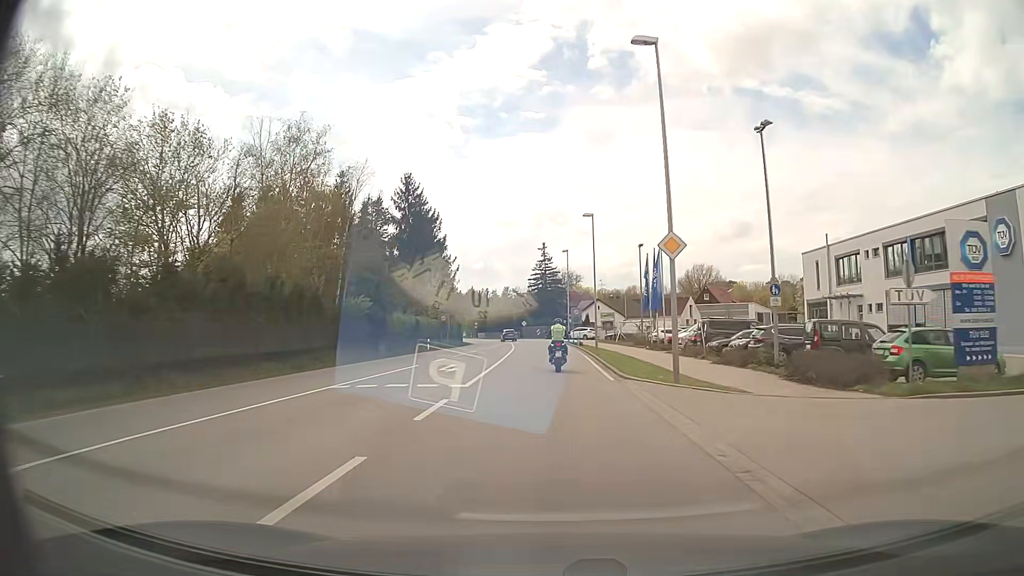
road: primary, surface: asphalt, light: Day
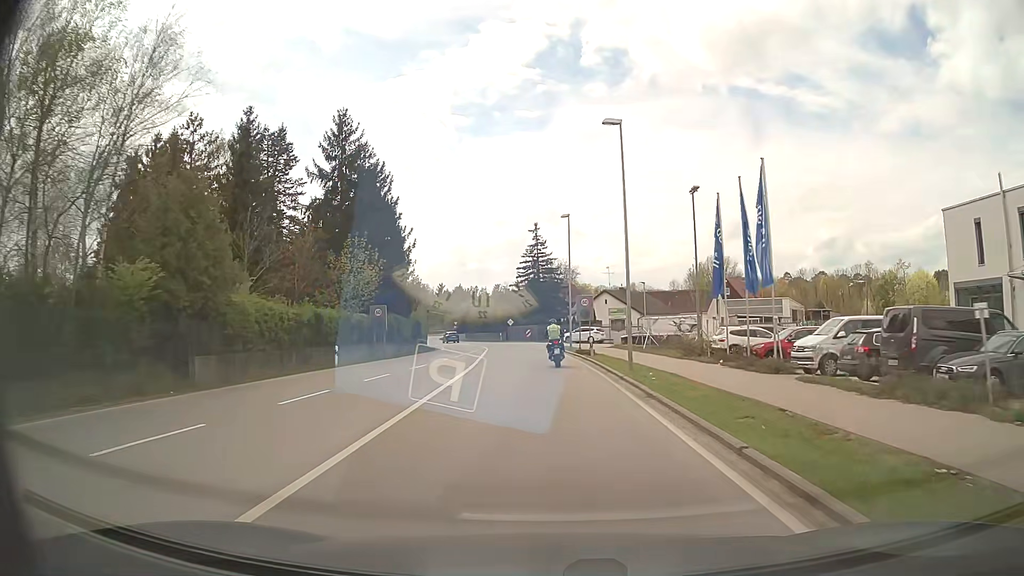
(-0.1, +23.1) m; 0°
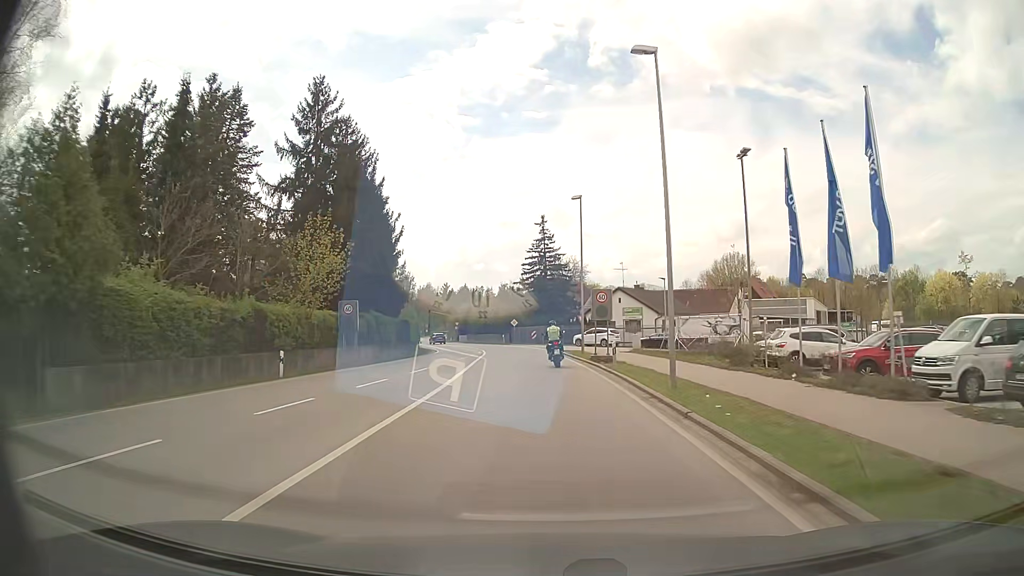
(-0.1, +7.8) m; -1°
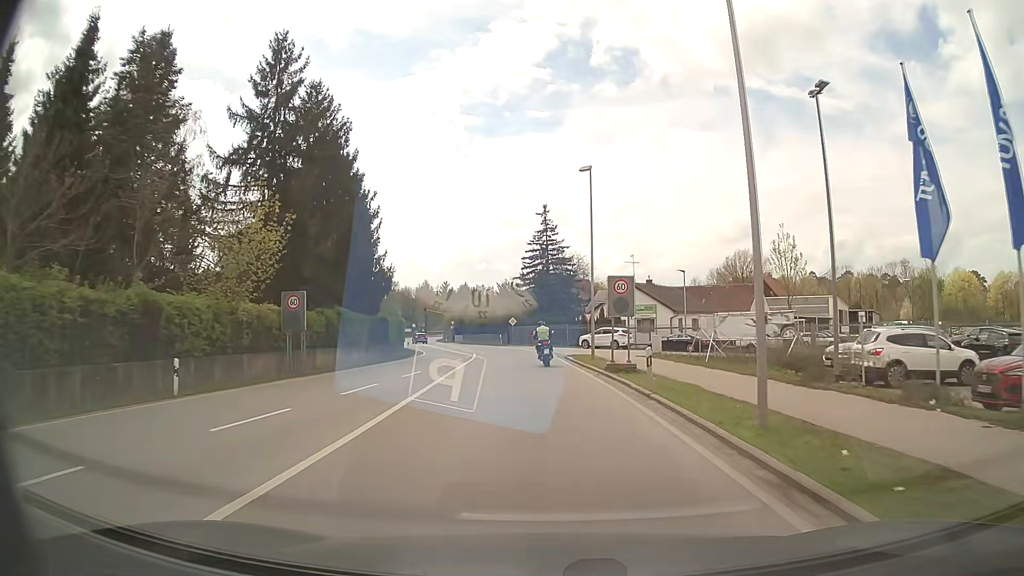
(0.0, +7.9) m; 0°
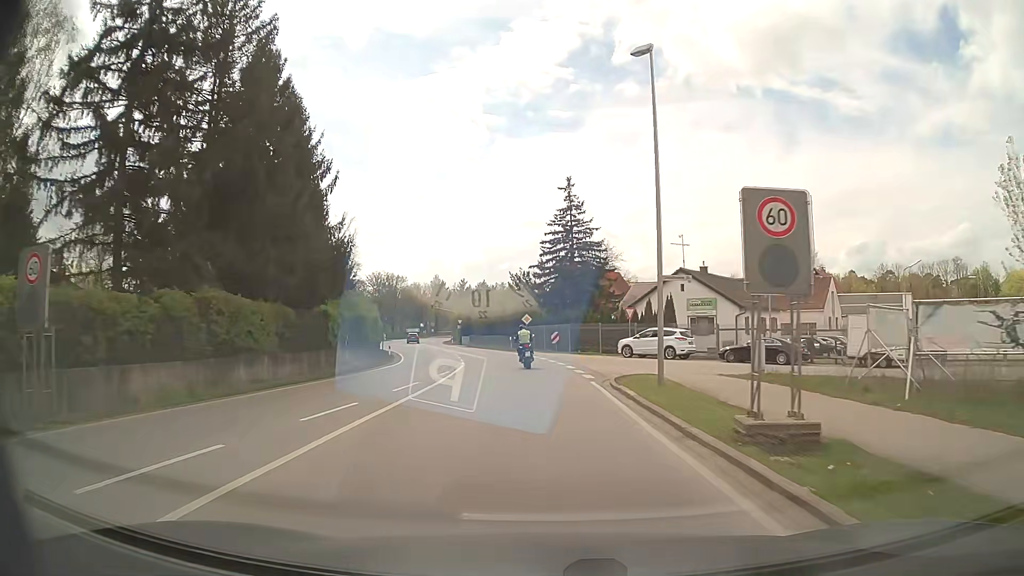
(-0.2, +16.1) m; -2°
